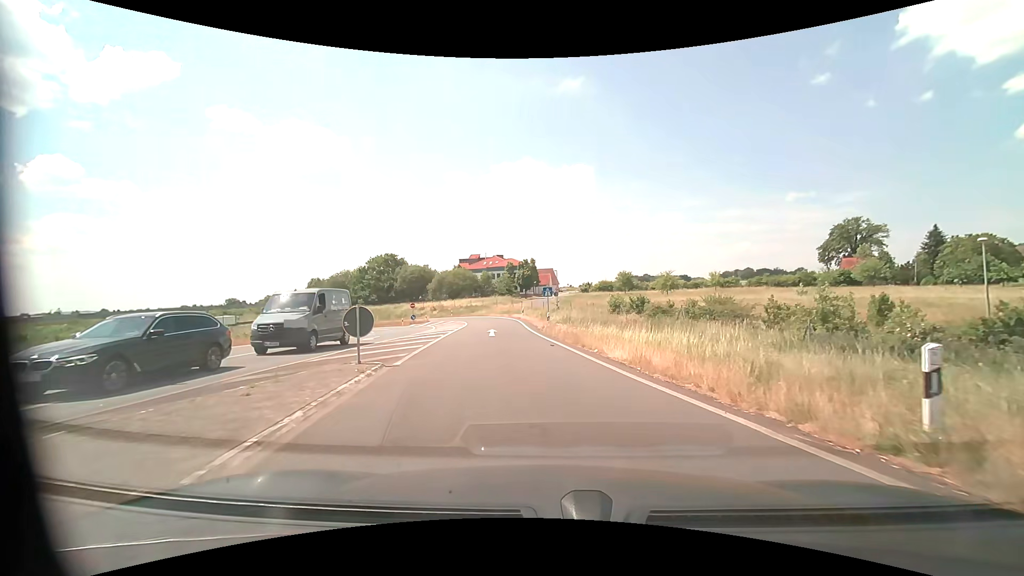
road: motorway_link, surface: asphalt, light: Day
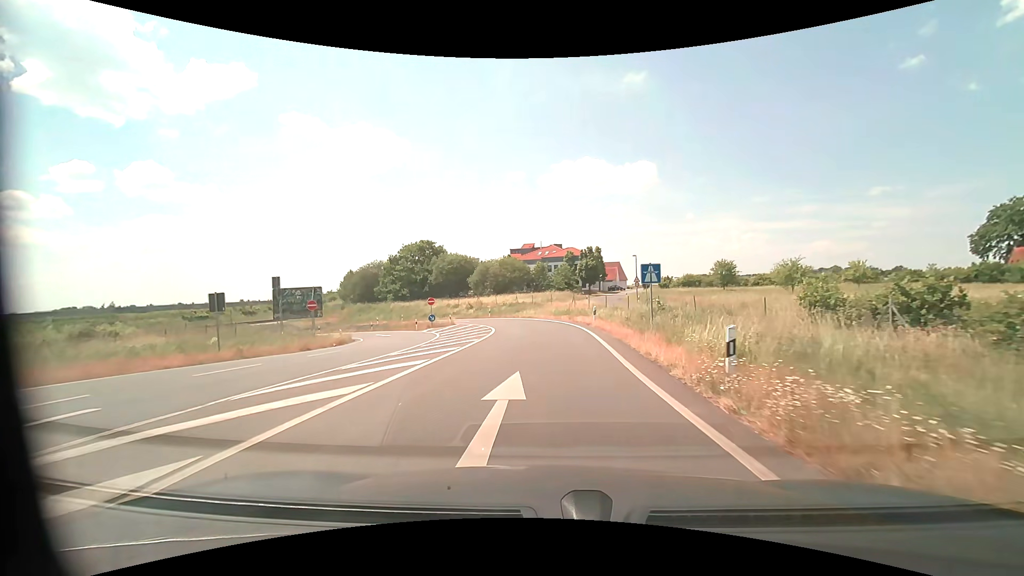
(-1.4, +22.3) m; -7°
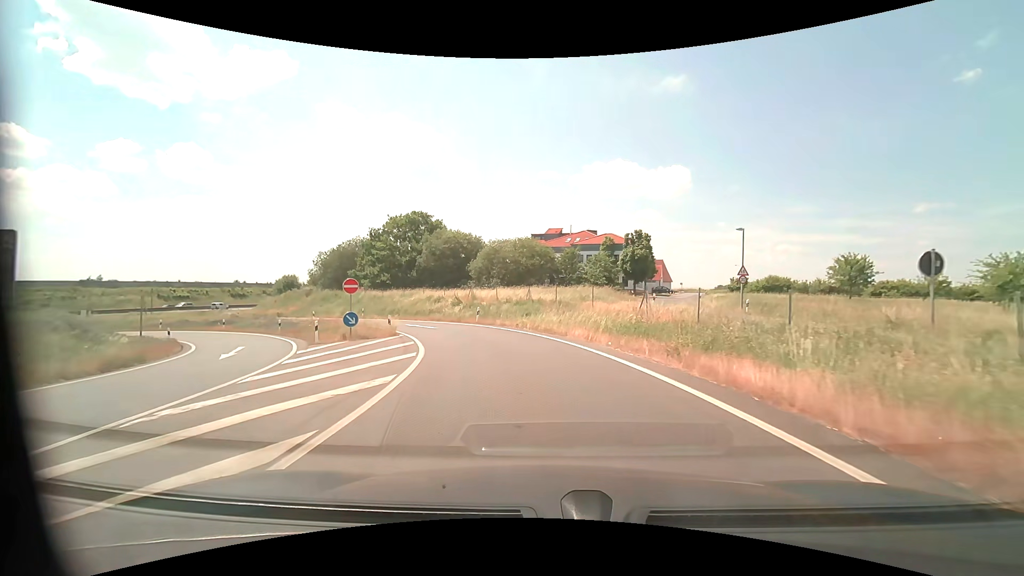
(-0.5, +25.4) m; -3°
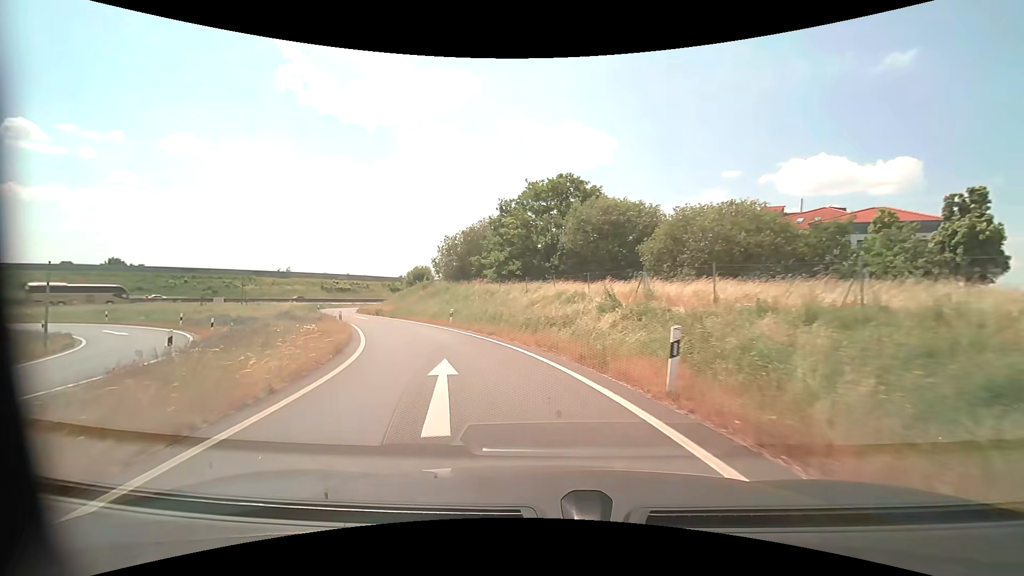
(-2.6, +24.3) m; -17°
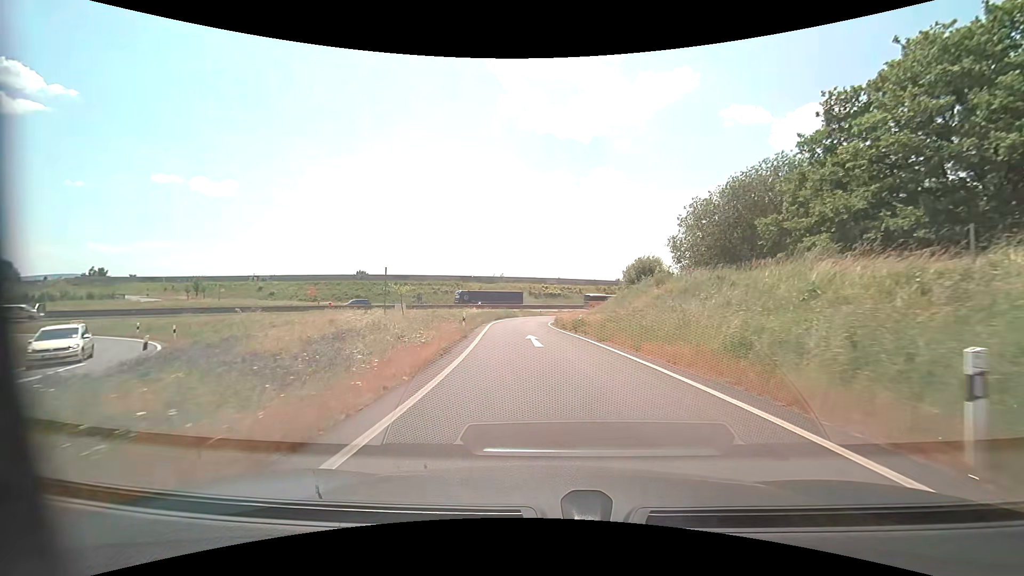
(-6.8, +24.8) m; -25°
